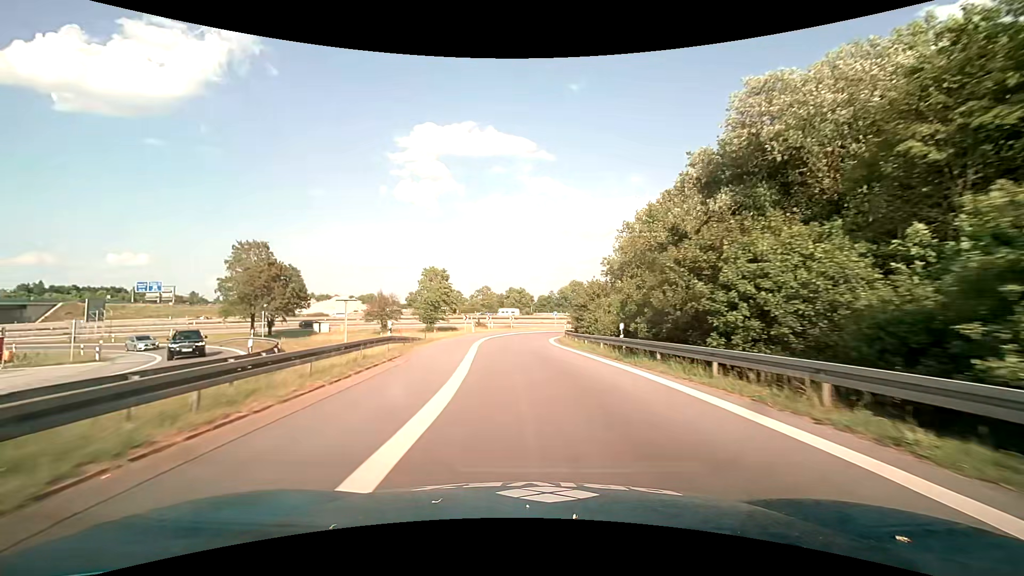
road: motorway_link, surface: asphalt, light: Day
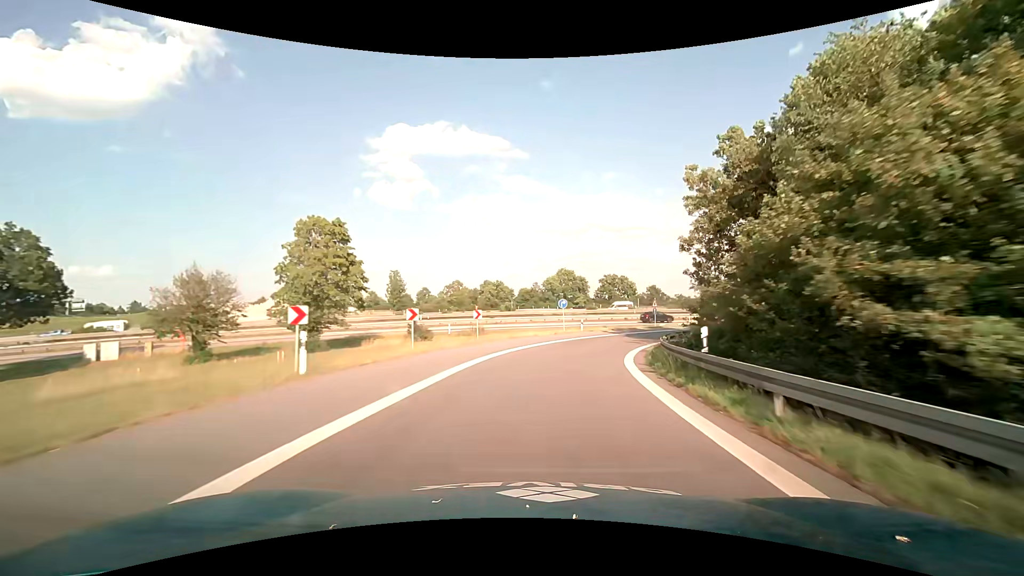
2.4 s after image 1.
(-0.6, +37.1) m; +2°
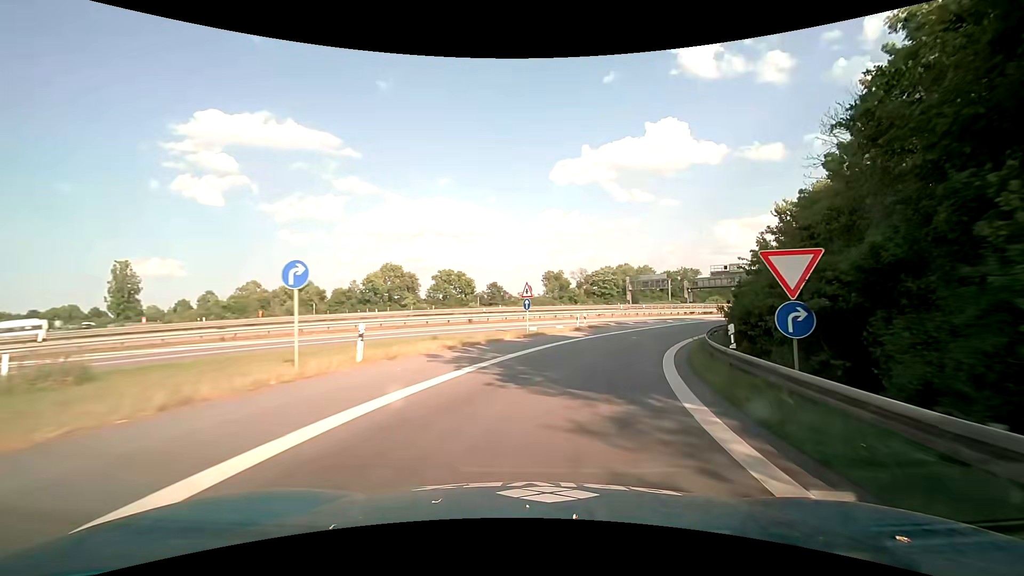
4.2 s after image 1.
(+4.3, +28.1) m; +19°
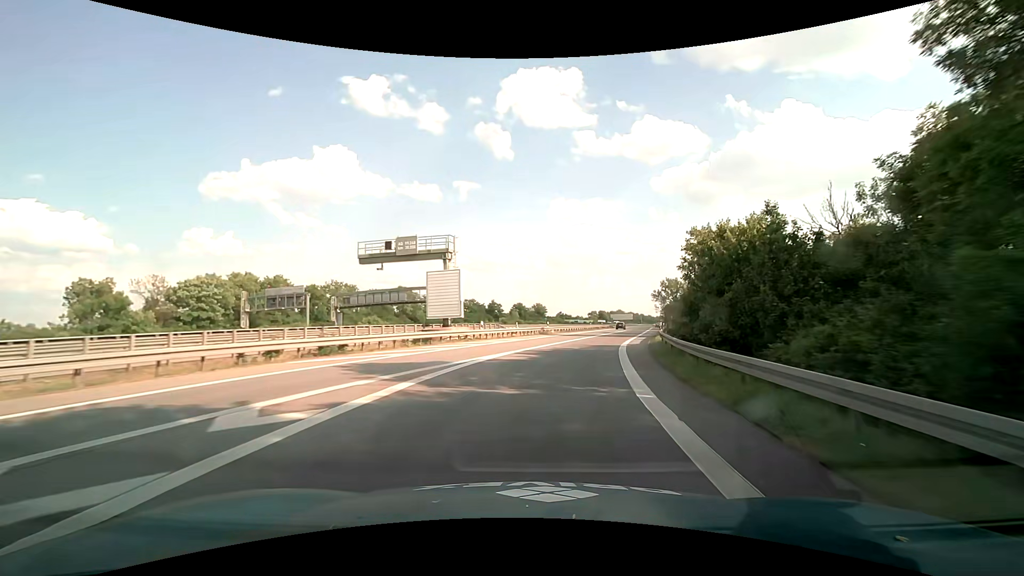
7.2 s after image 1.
(+16.3, +44.5) m; +37°
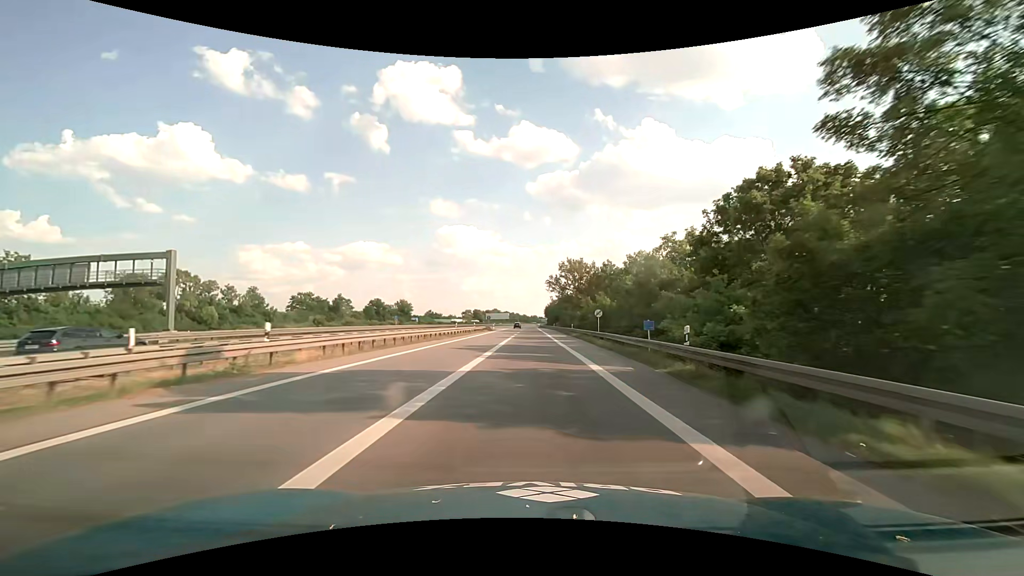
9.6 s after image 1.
(+5.8, +41.0) m; +14°
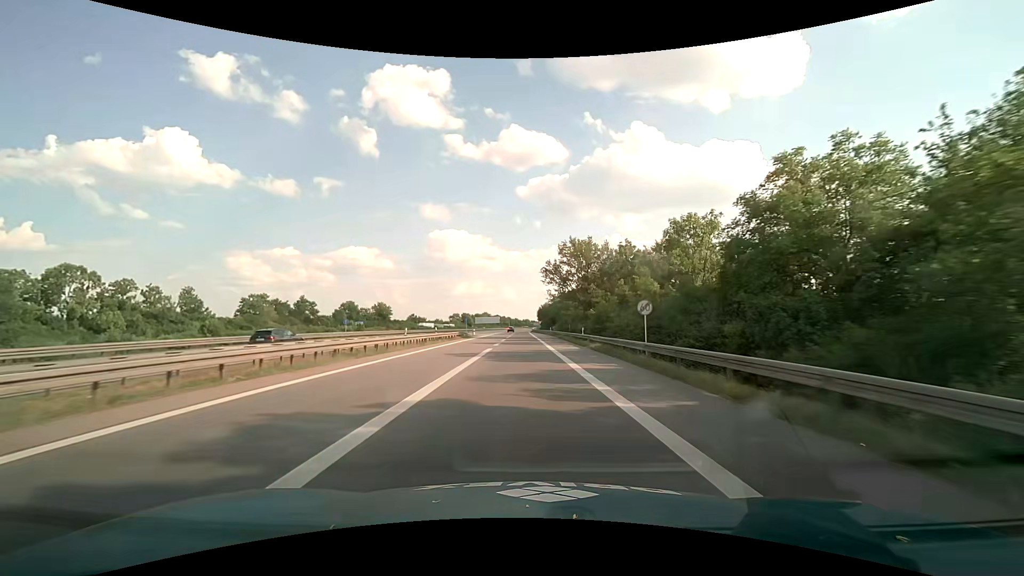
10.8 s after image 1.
(+0.4, +22.4) m; +1°
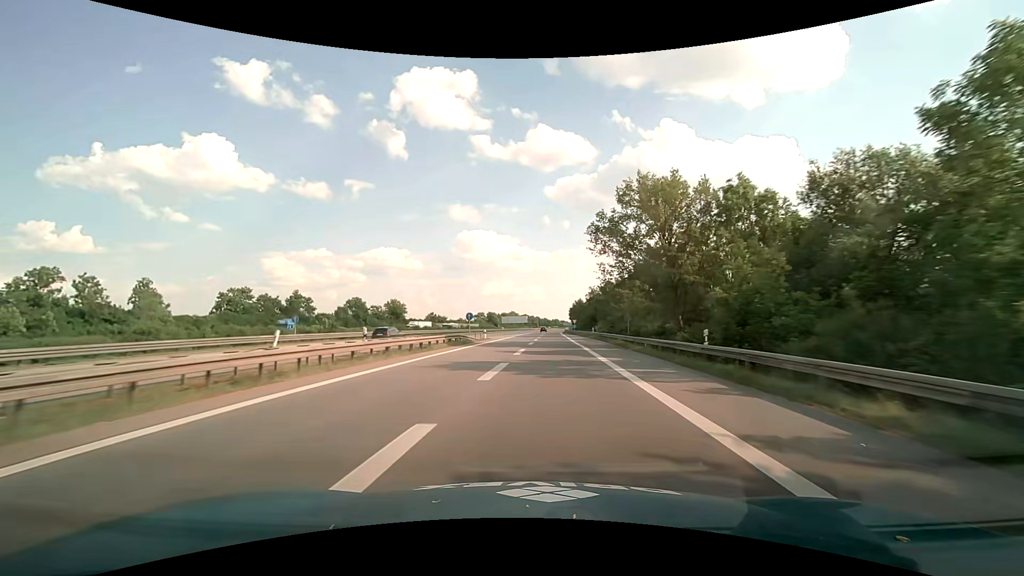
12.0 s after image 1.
(-0.6, +25.7) m; -3°
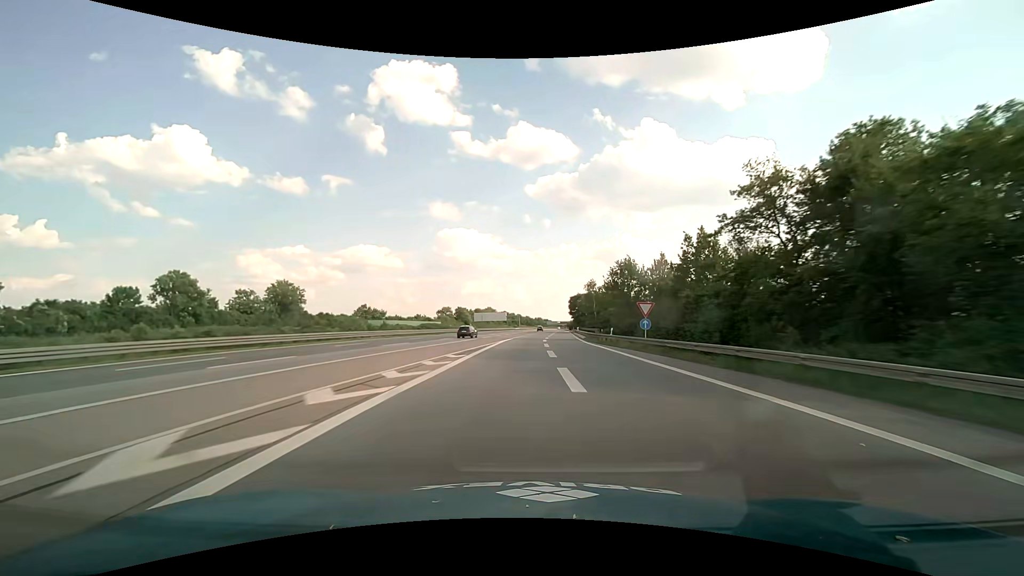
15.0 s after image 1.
(+0.6, +78.3) m; +2°
(0, +10) (0, +20) (0, +30) (0, +40) (+1, +50) (+1, +60) (+1, +70) (+1, +80) (+2, +90) (+2, +100) m
